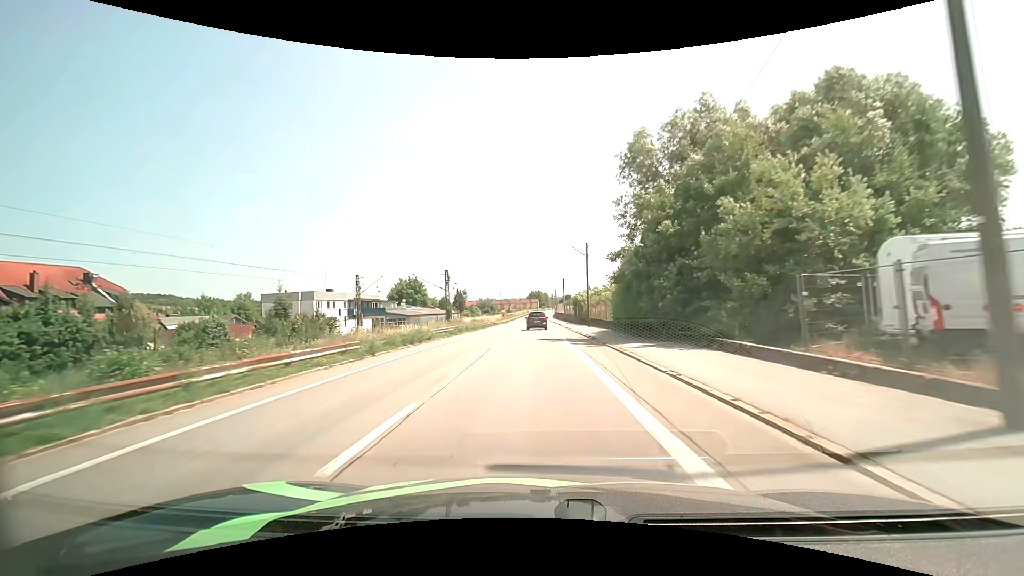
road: unclassified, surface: asphalt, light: Day
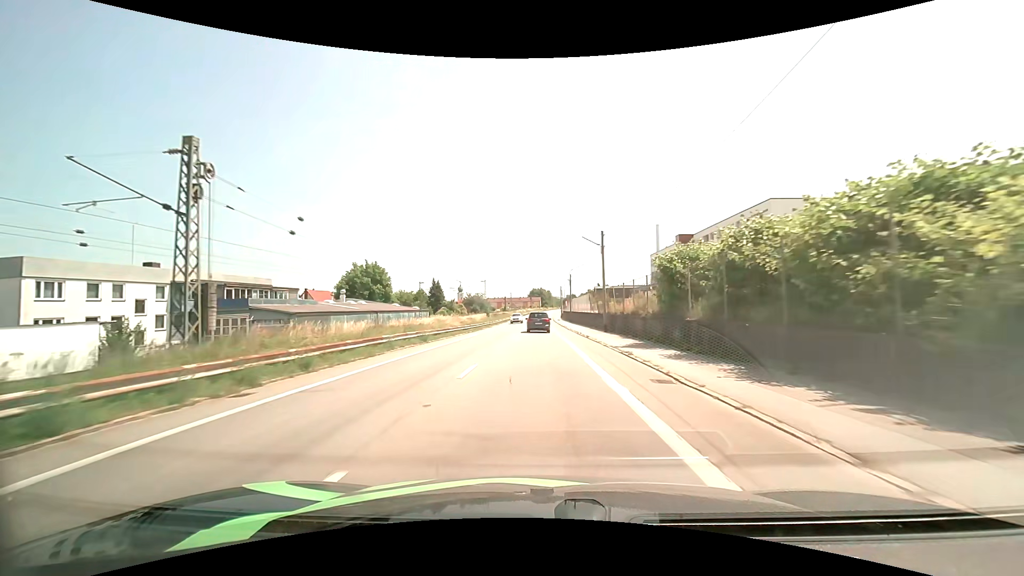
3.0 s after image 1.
(-0.4, +48.7) m; 0°
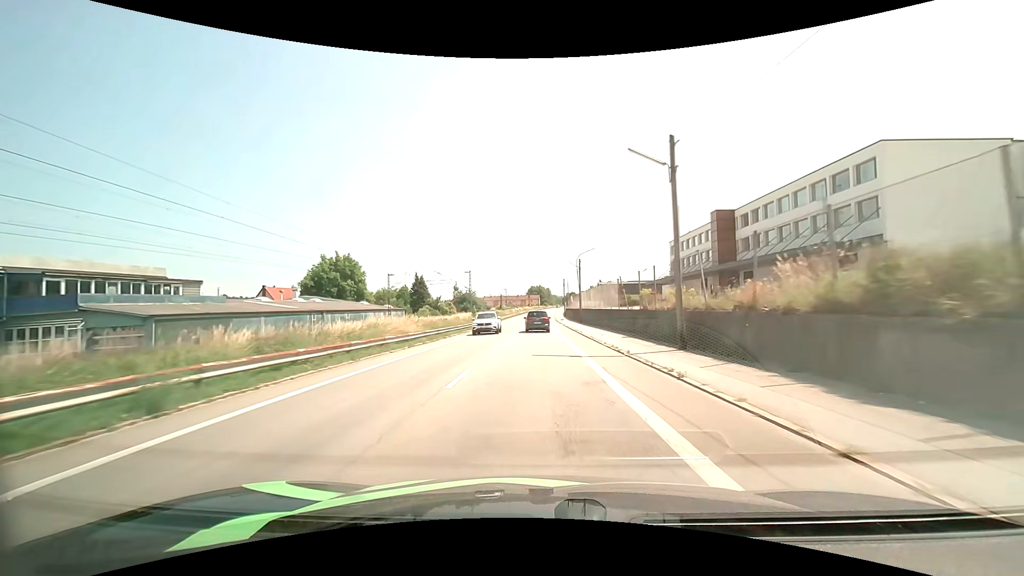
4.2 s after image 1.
(0.0, +19.5) m; 0°
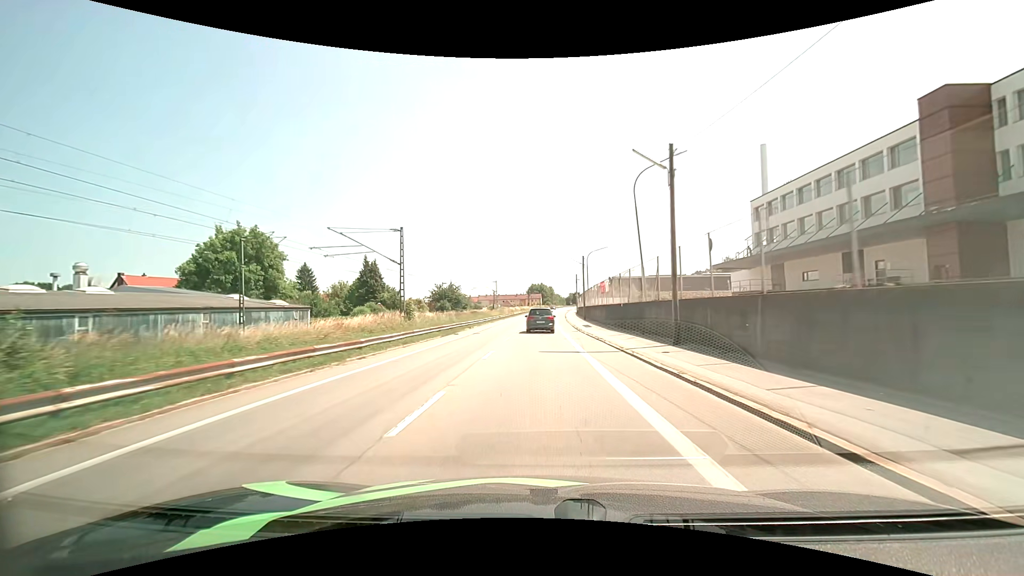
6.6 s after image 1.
(-0.1, +39.1) m; 0°
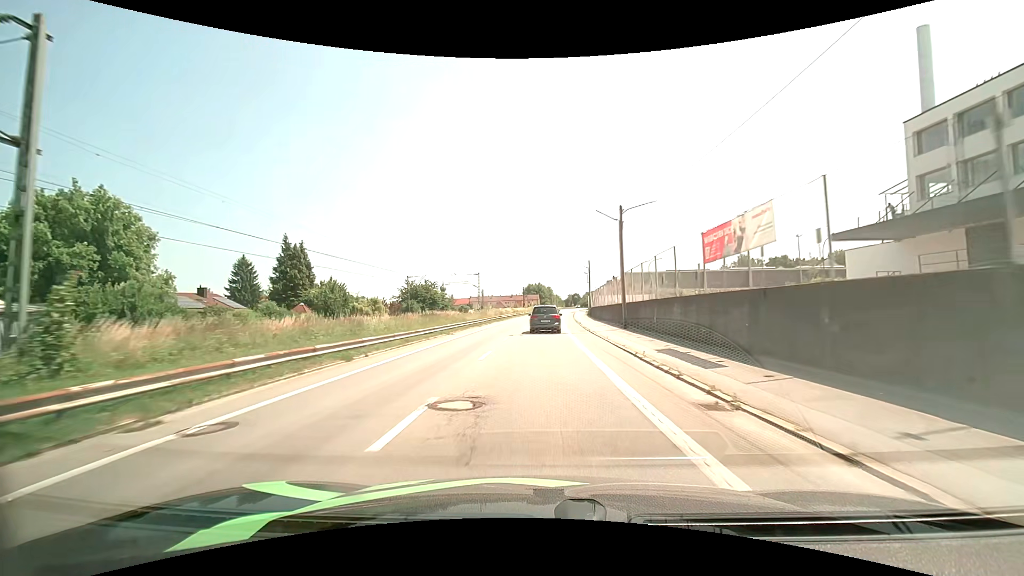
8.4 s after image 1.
(+0.1, +27.8) m; 0°
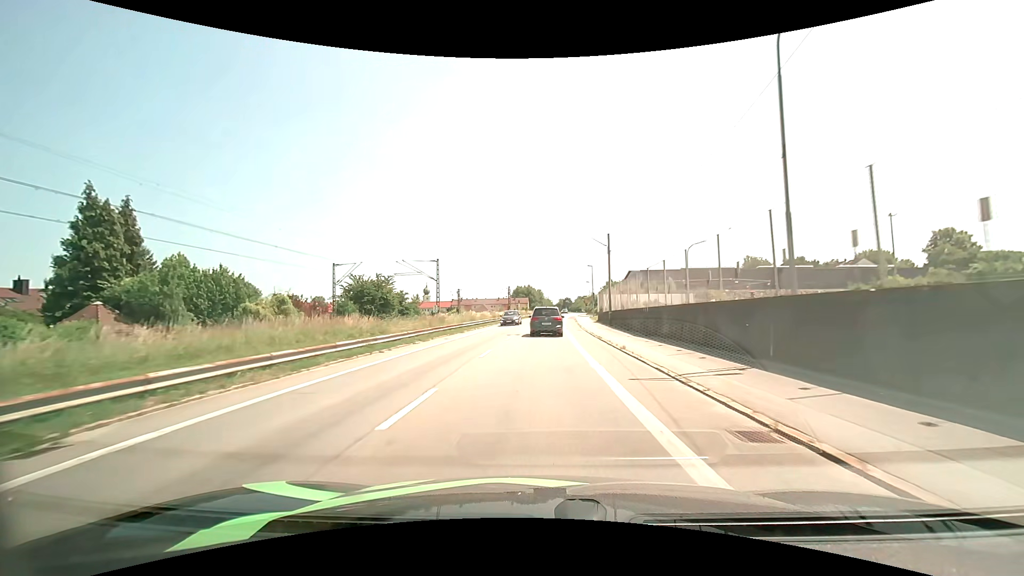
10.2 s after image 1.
(+0.2, +26.2) m; +1°
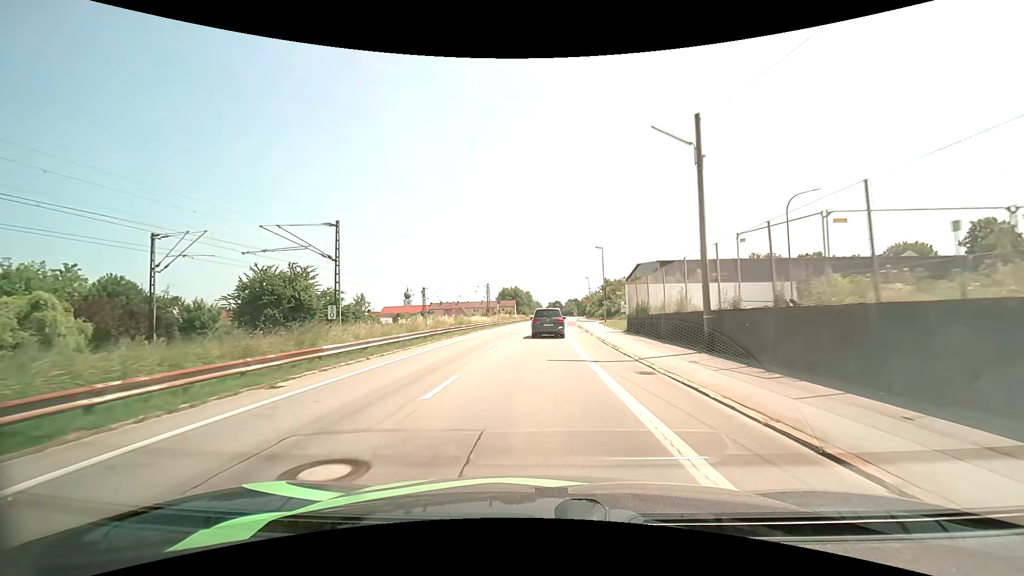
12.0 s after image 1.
(+0.1, +24.9) m; +1°
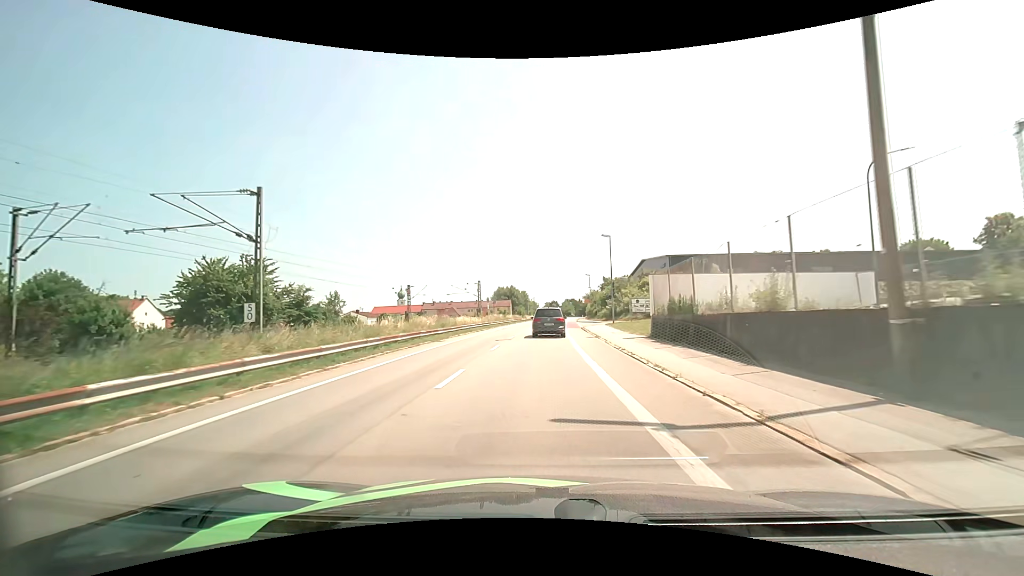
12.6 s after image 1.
(0.0, +8.1) m; 0°
(0, +10) (0, +20) (+1, +30) (+1, +40) (+1, +50) (+2, +60) (+2, +70) (+3, +80) (+4, +90) (+5, +100) m
